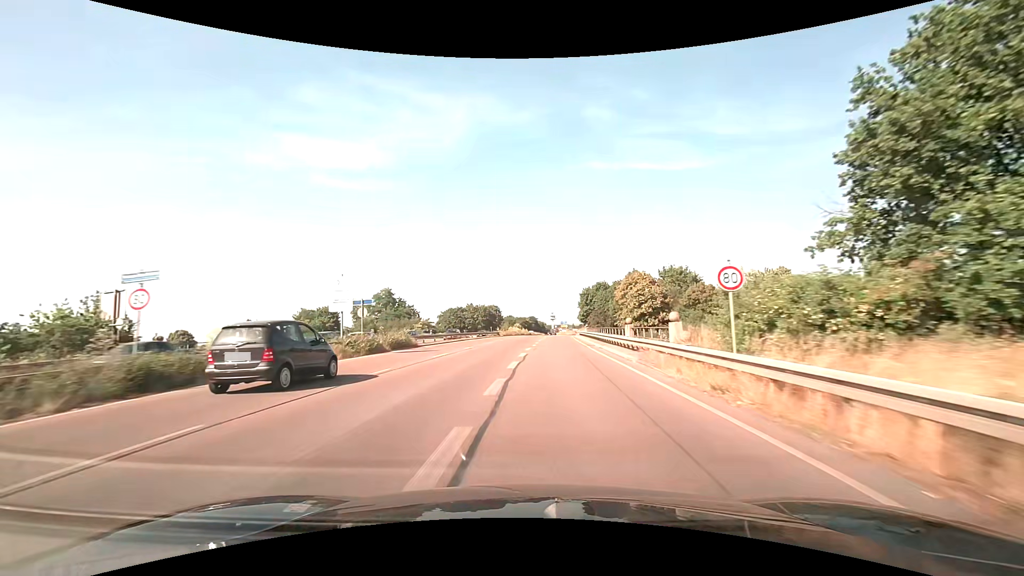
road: trunk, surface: asphalt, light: Day
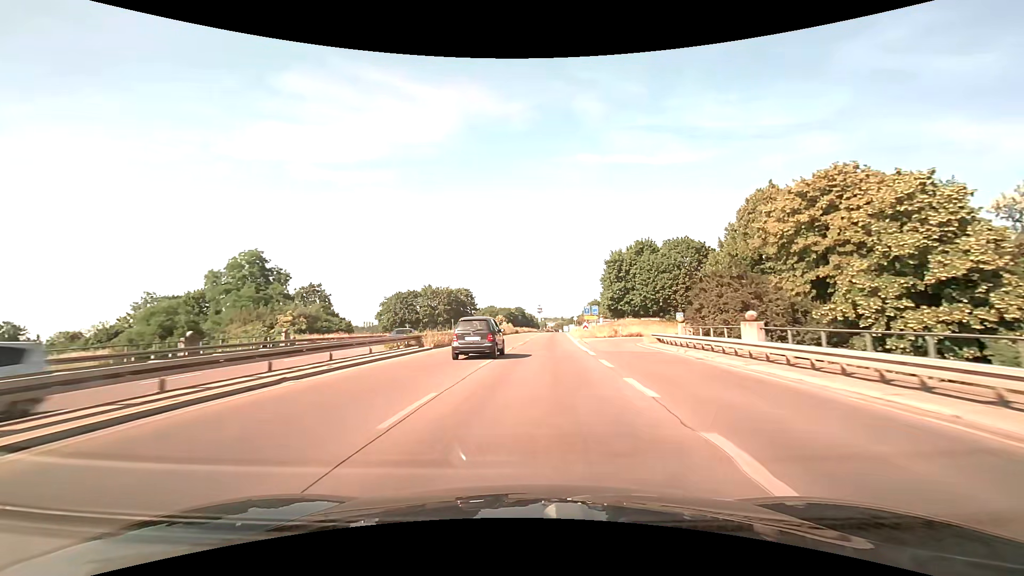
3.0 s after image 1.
(0.0, +60.6) m; +1°
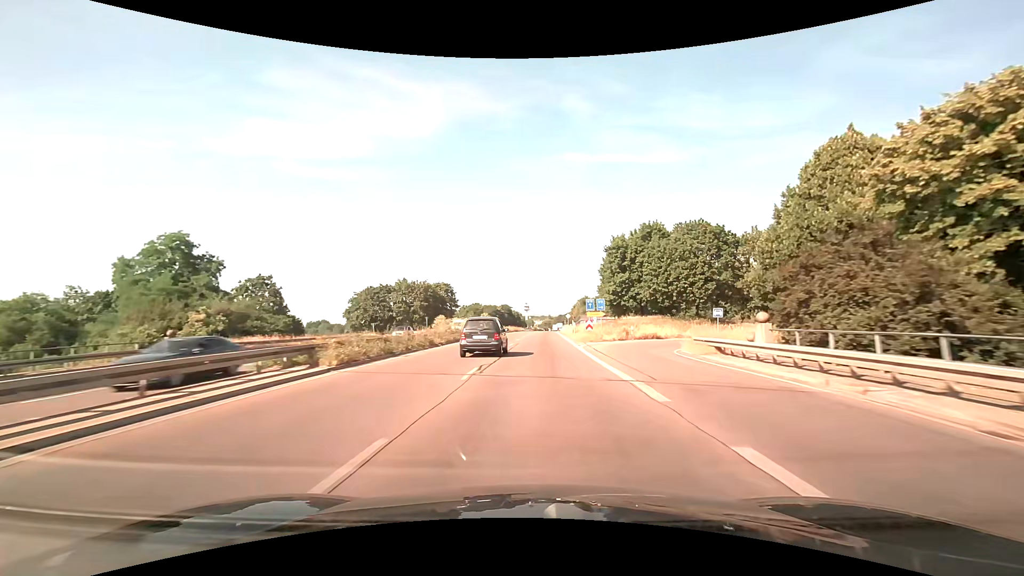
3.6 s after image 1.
(+0.2, +12.5) m; +1°
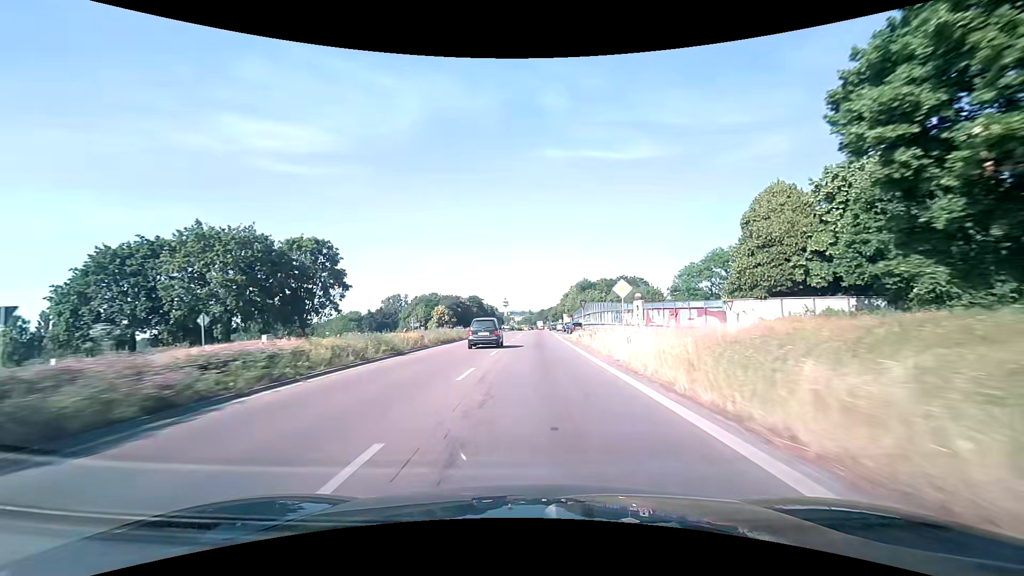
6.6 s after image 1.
(+1.8, +62.7) m; +2°
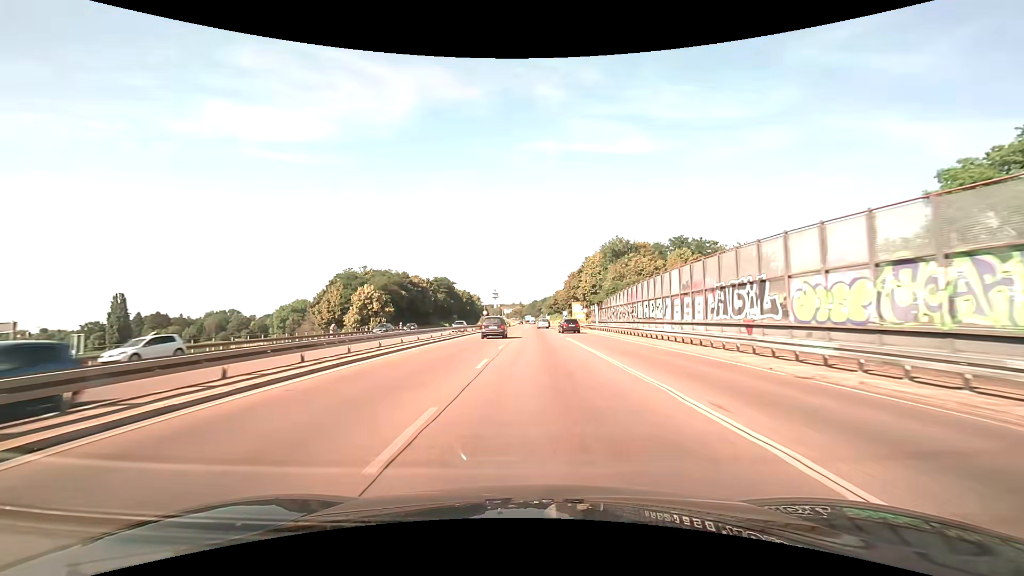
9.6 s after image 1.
(+0.8, +60.4) m; +1°
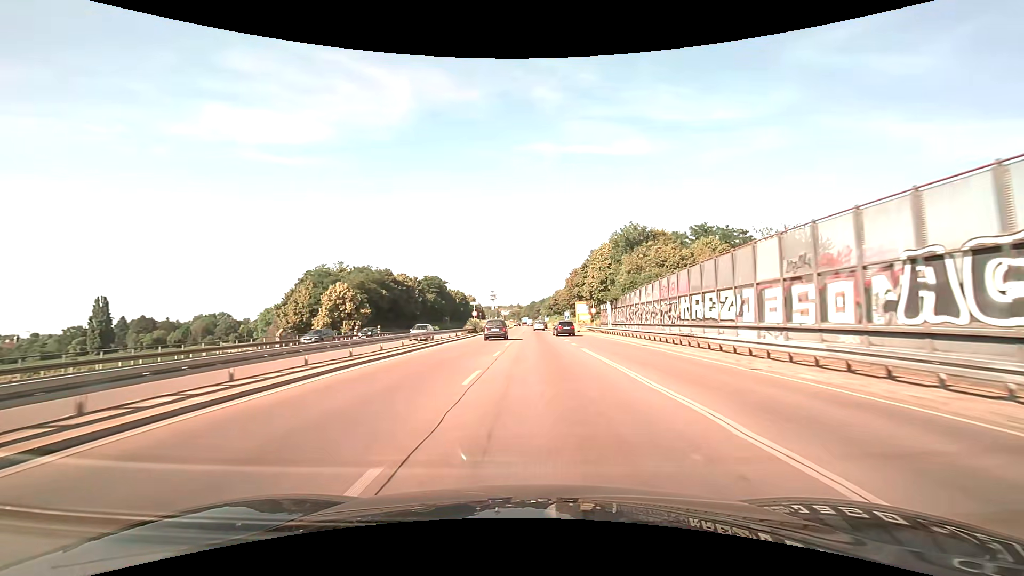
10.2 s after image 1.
(0.0, +11.7) m; 0°
